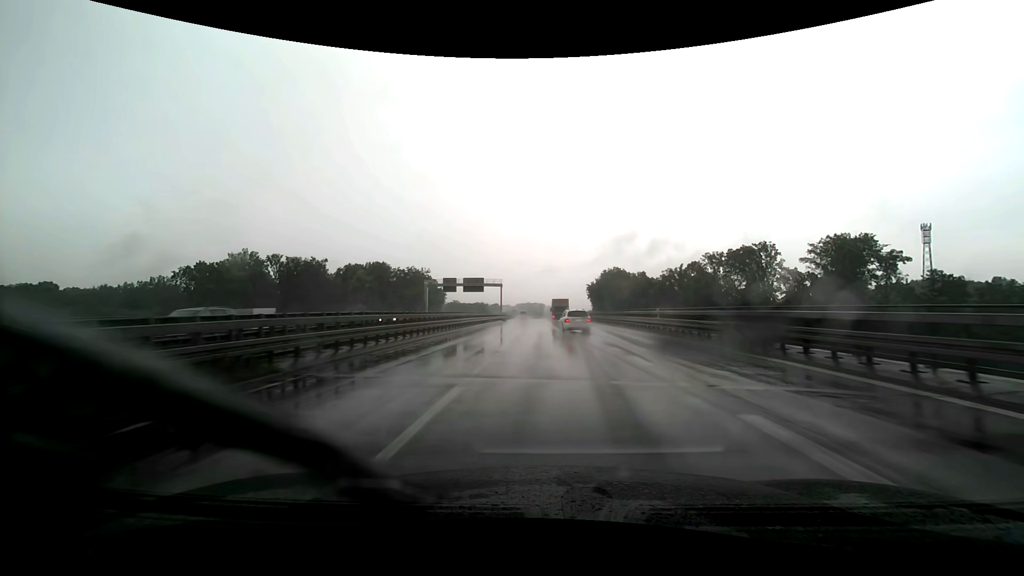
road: trunk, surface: asphalt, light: Day
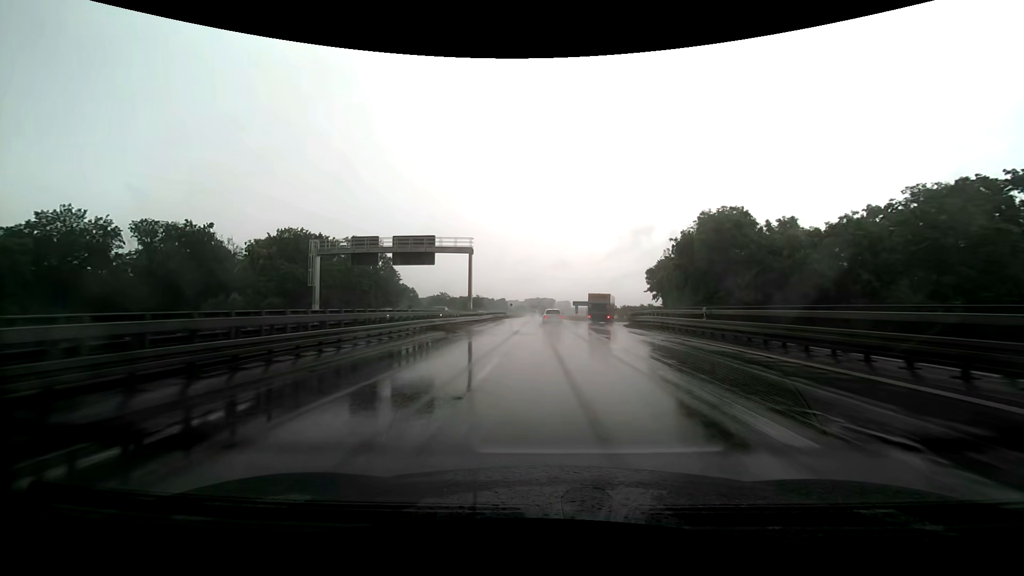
(-0.9, +55.6) m; -1°
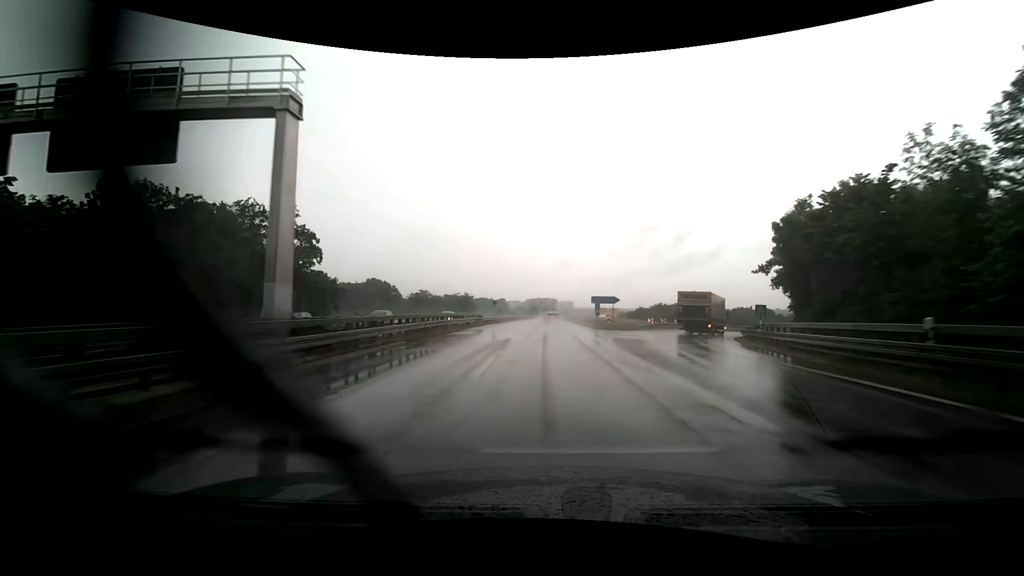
(0.0, +36.2) m; 0°
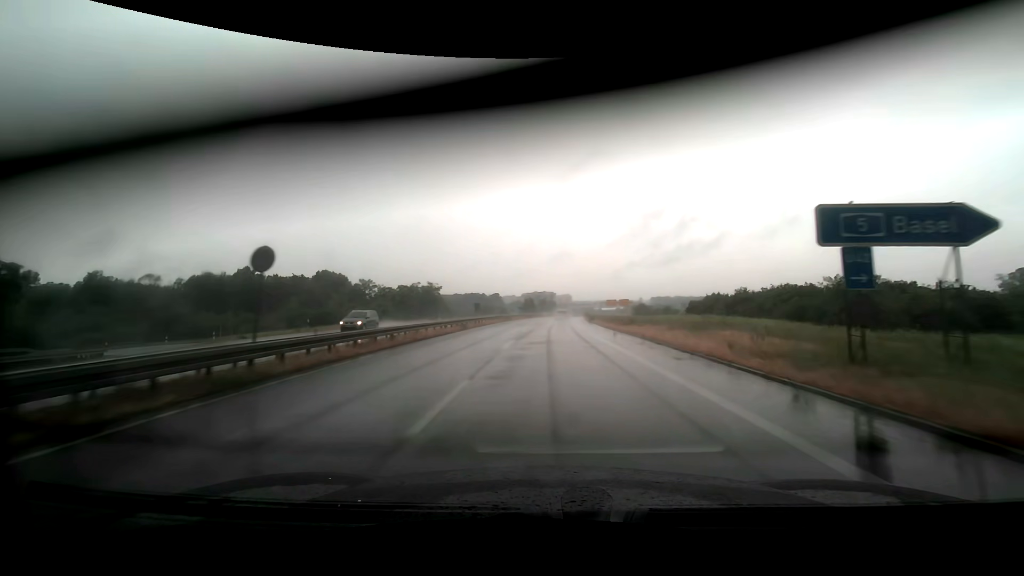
(0.0, +52.4) m; 0°
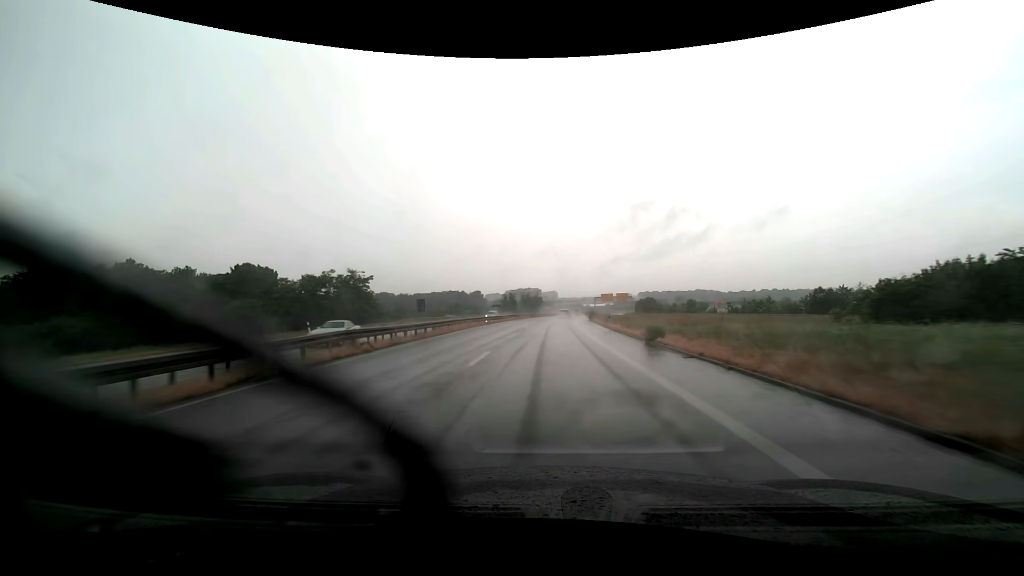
(+0.9, +41.6) m; +2°
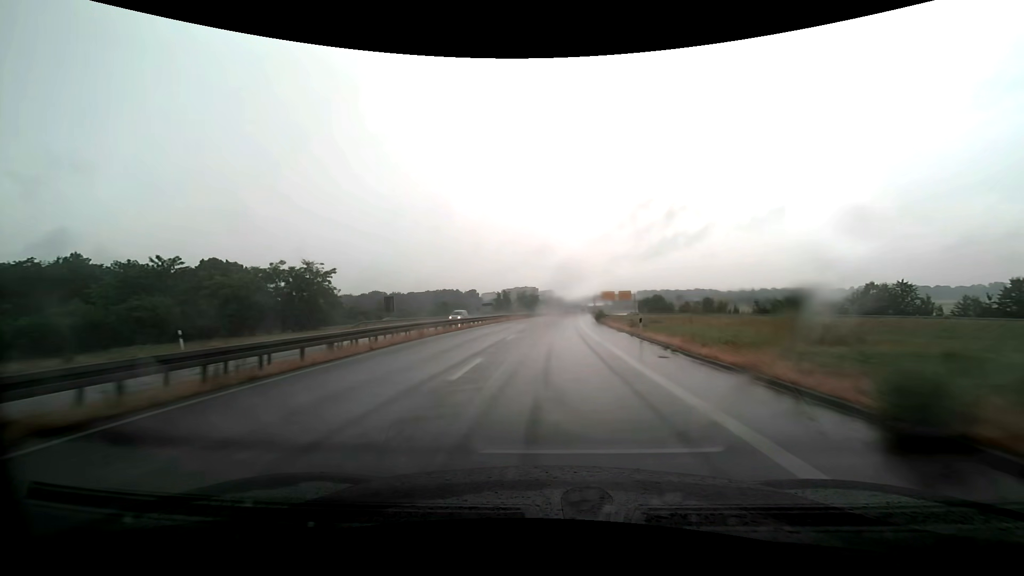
(0.0, +14.3) m; 0°
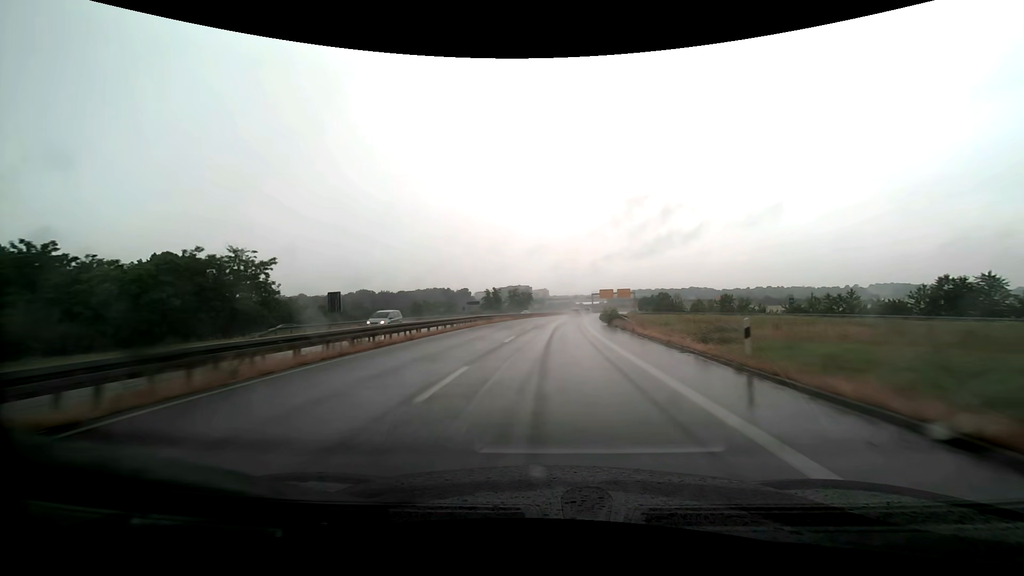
(+0.1, +14.5) m; +1°
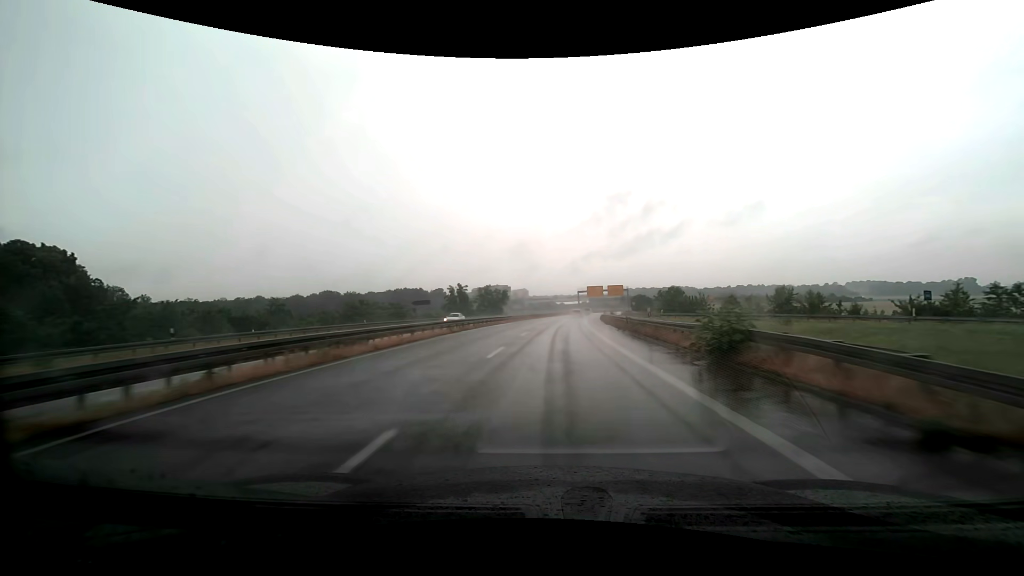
(+0.6, +29.5) m; +2°
(0, +10) (0, +20) (+1, +30) (+1, +40) (+2, +50) (+2, +60) (+3, +70) (+4, +80) (+6, +90) (+7, +100) m
